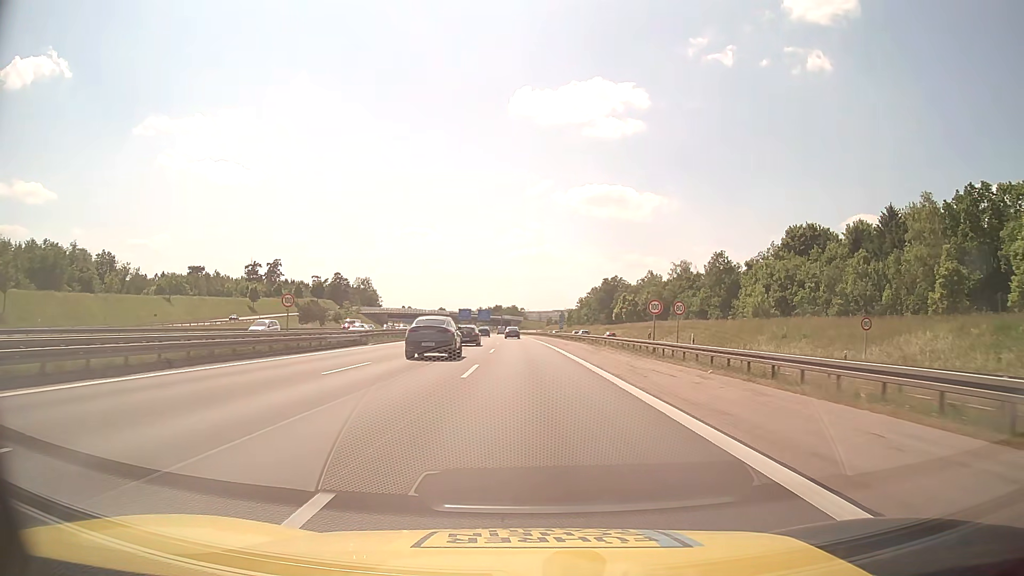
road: motorway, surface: asphalt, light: Day
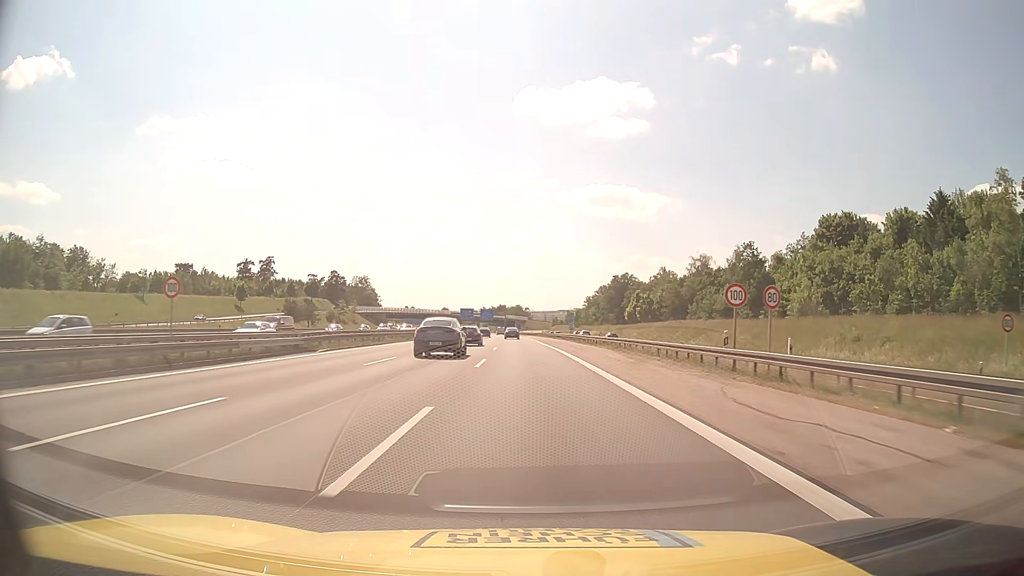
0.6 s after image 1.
(0.0, +12.6) m; 0°
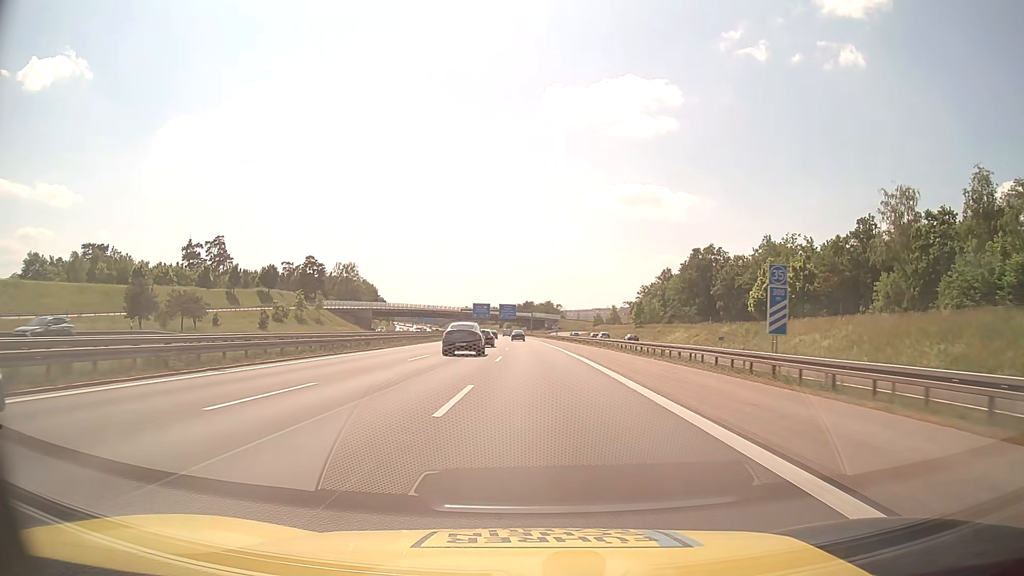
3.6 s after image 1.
(-1.1, +67.1) m; -2°
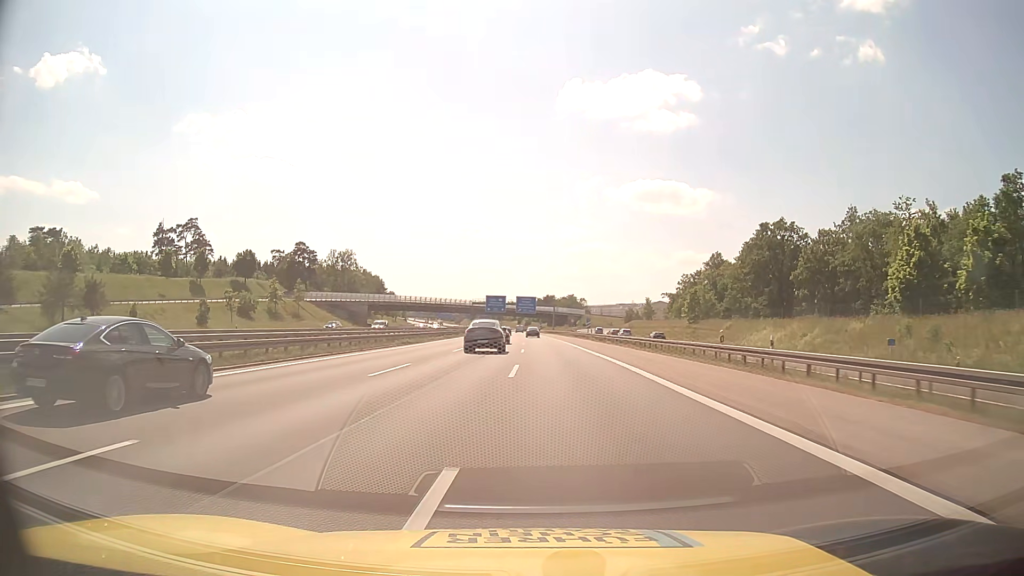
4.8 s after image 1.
(-0.4, +28.6) m; -2°
(0, +10) (0, +20) (0, +30) (0, +40) (-1, +50) (-1, +60) (-2, +70) (-2, +80) (-2, +90) (-3, +100) m
